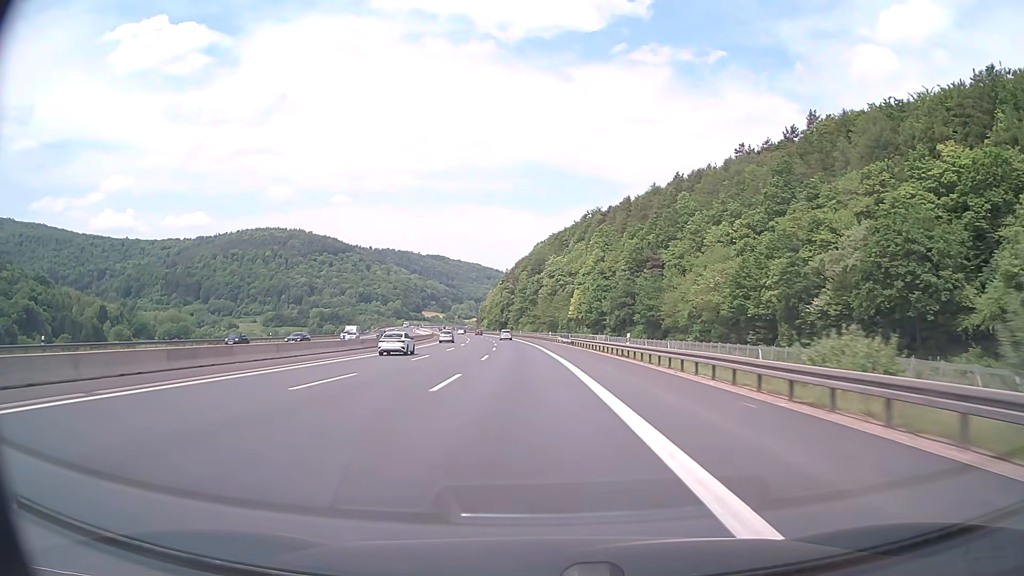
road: motorway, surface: asphalt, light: Day
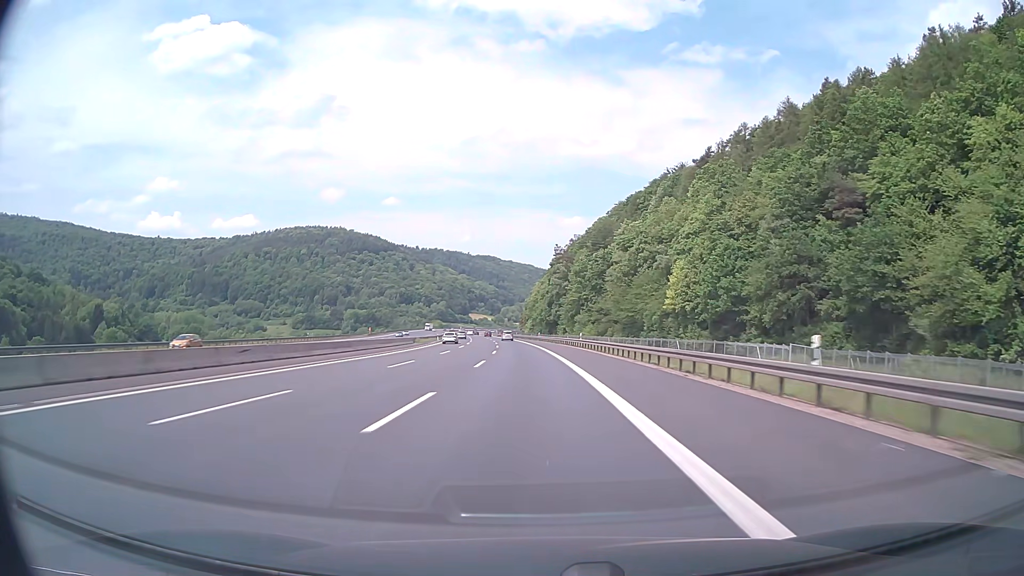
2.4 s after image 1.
(-3.2, +78.4) m; -5°
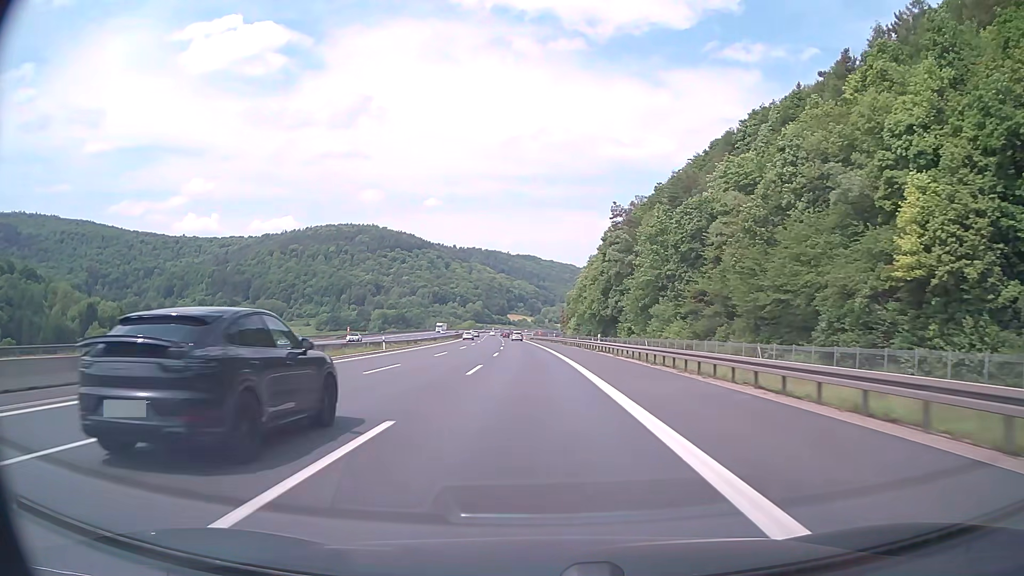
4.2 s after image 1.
(-1.7, +59.0) m; -3°
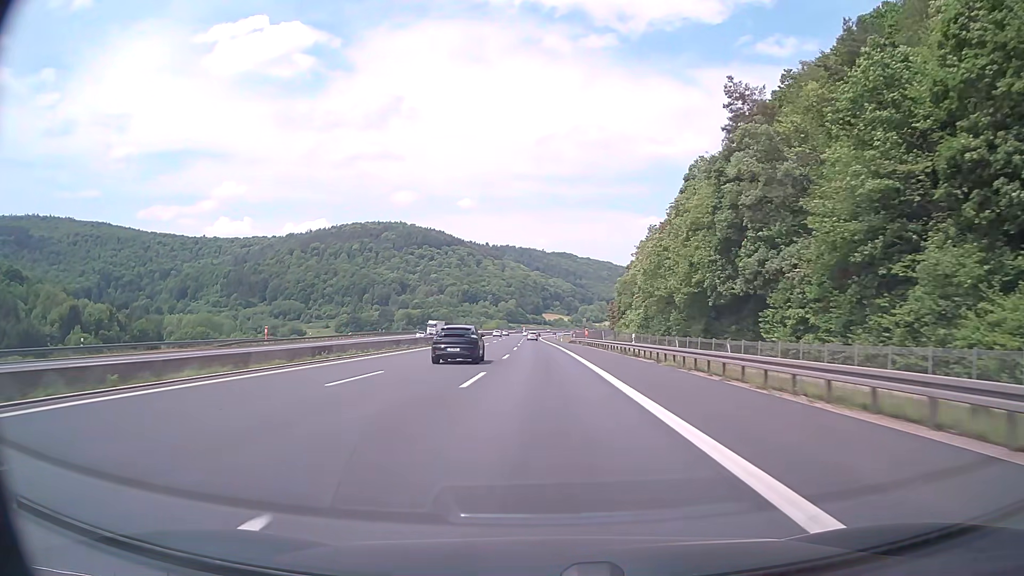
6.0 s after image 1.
(-1.6, +59.3) m; -3°
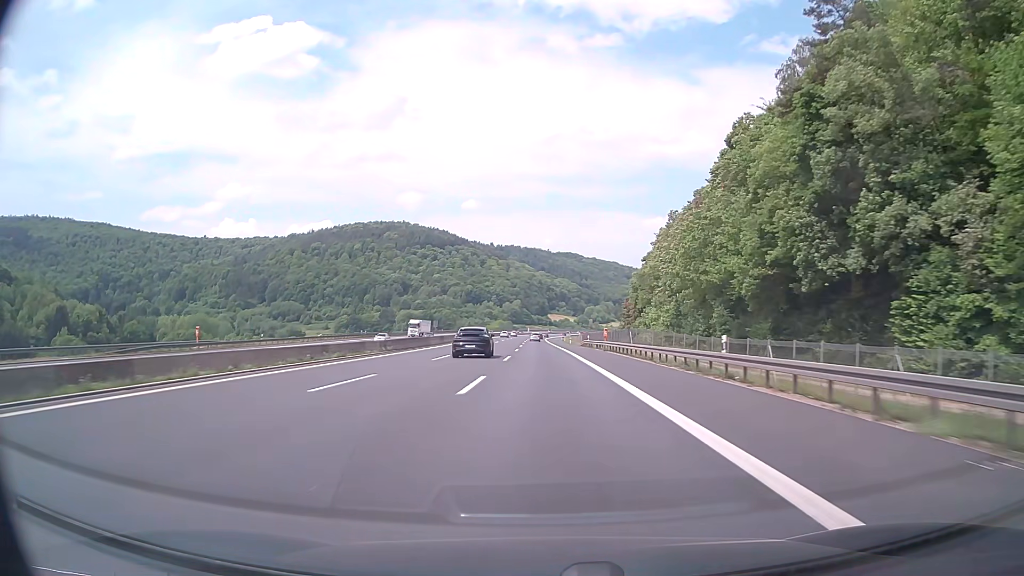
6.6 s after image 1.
(-0.1, +19.8) m; -1°
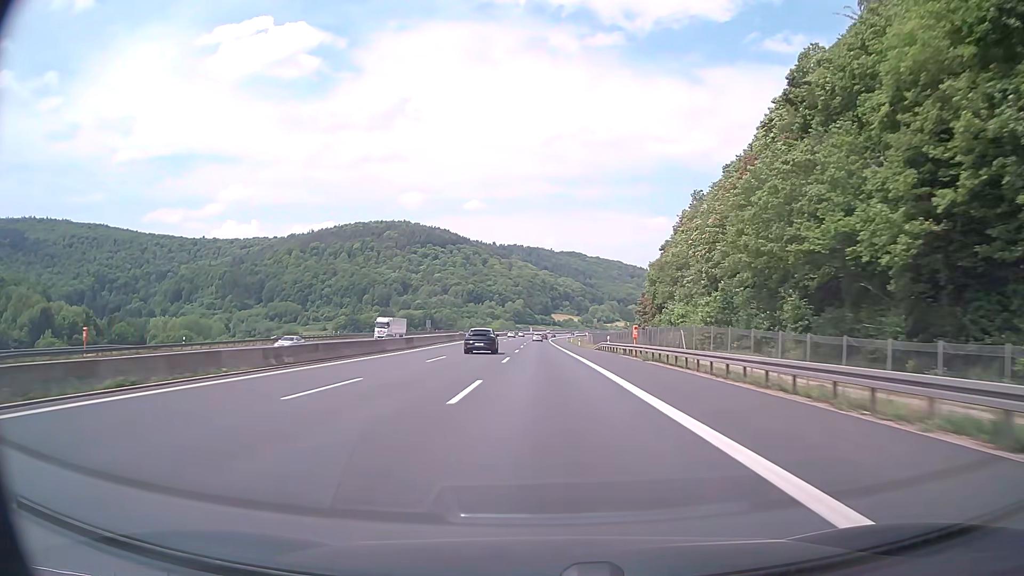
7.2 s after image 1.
(-0.1, +19.8) m; 0°
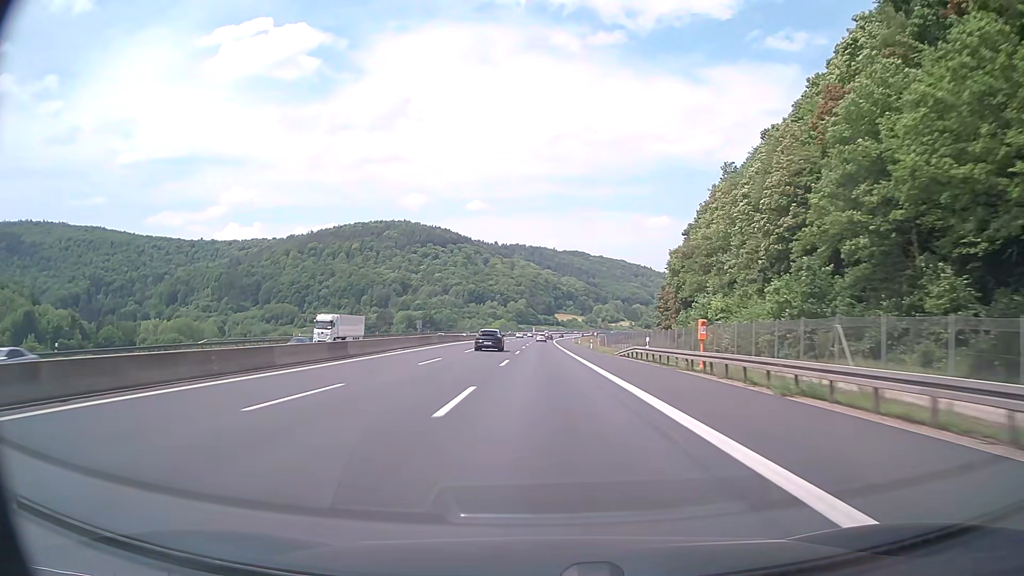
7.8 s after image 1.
(-0.1, +19.9) m; 0°
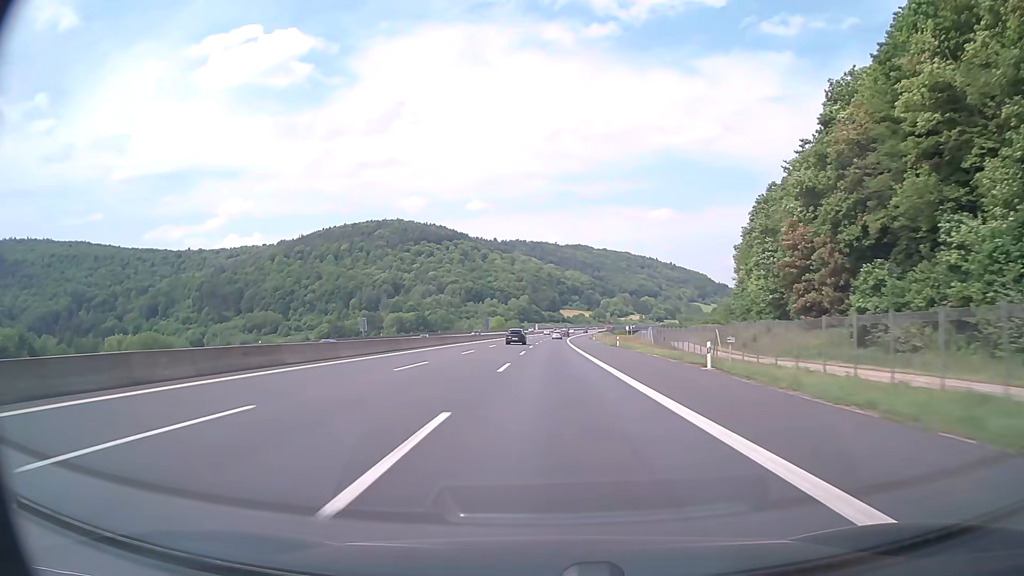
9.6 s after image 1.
(-0.3, +59.8) m; 0°
(0, +10) (0, +20) (0, +30) (0, +40) (0, +50) (0, +60) (+1, +70) (+1, +80) (+1, +90) (+2, +100) m
